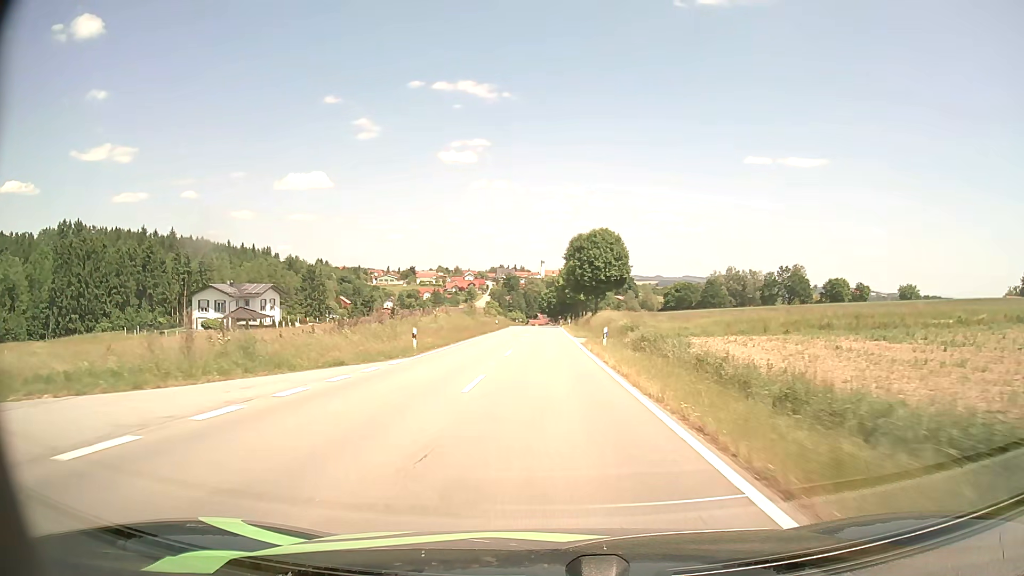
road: tertiary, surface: asphalt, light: Day
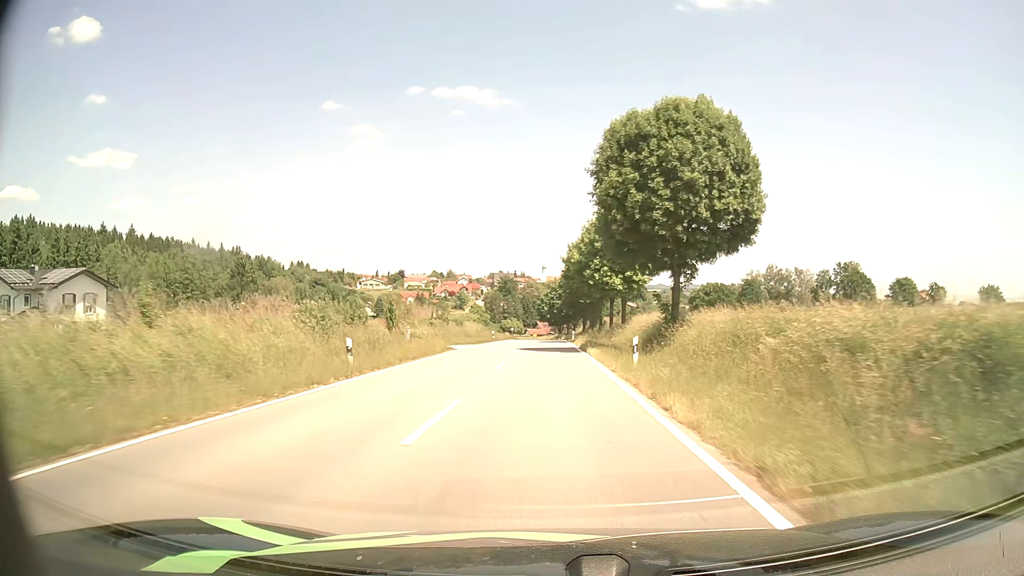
(+0.1, +54.5) m; 0°
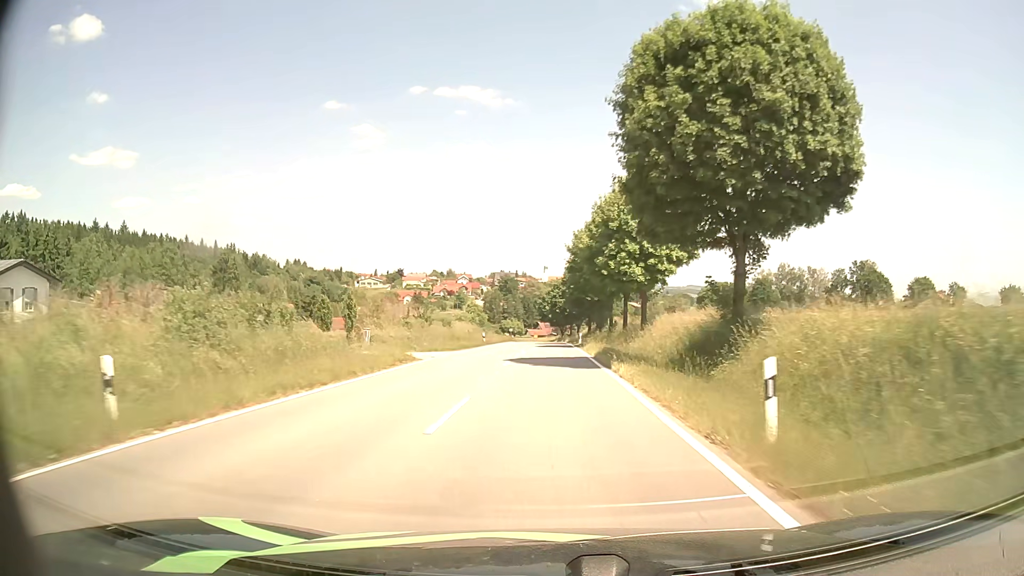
(0.0, +11.2) m; 0°
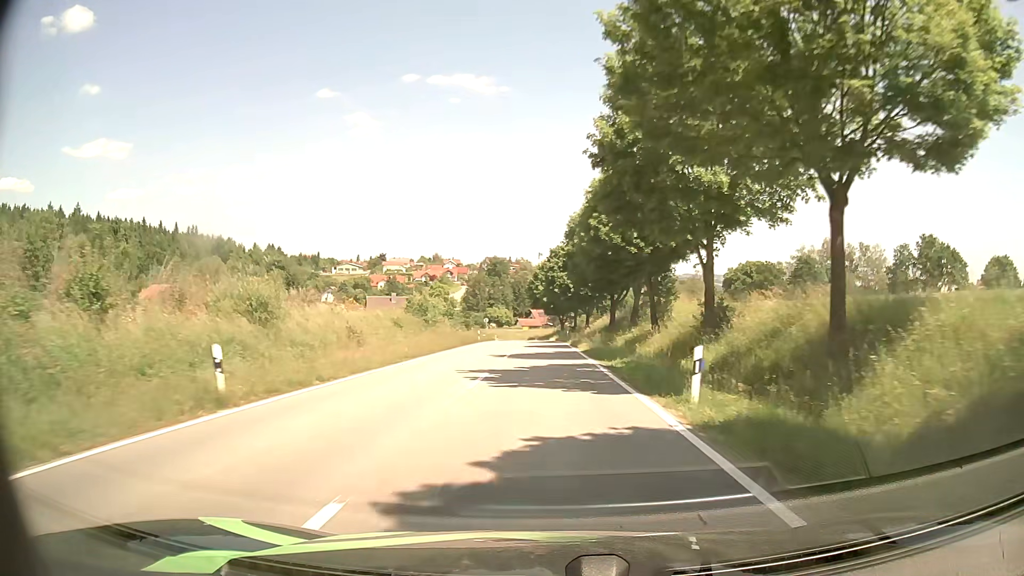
(+0.2, +44.5) m; 0°
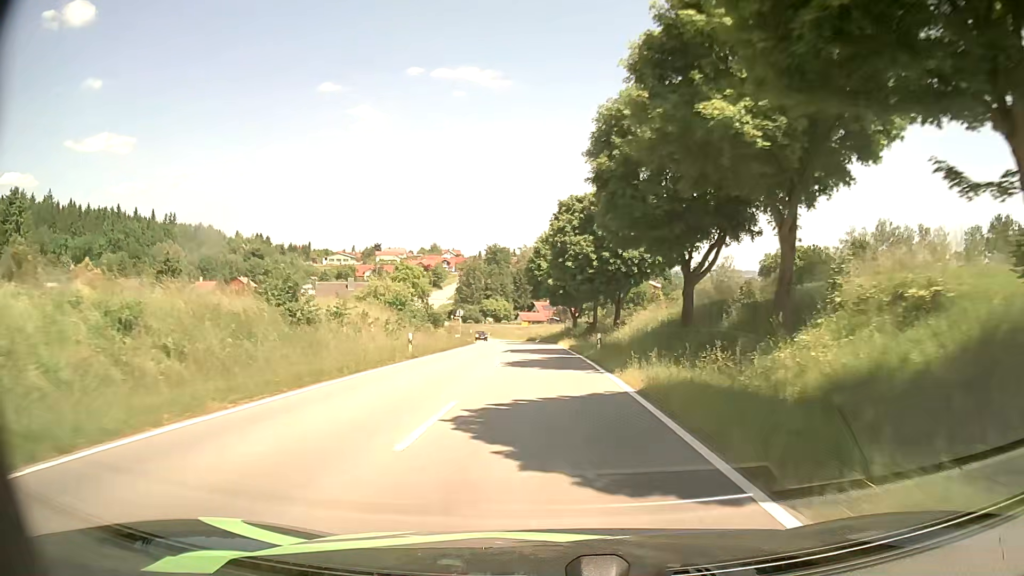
(+0.2, +31.2) m; 0°
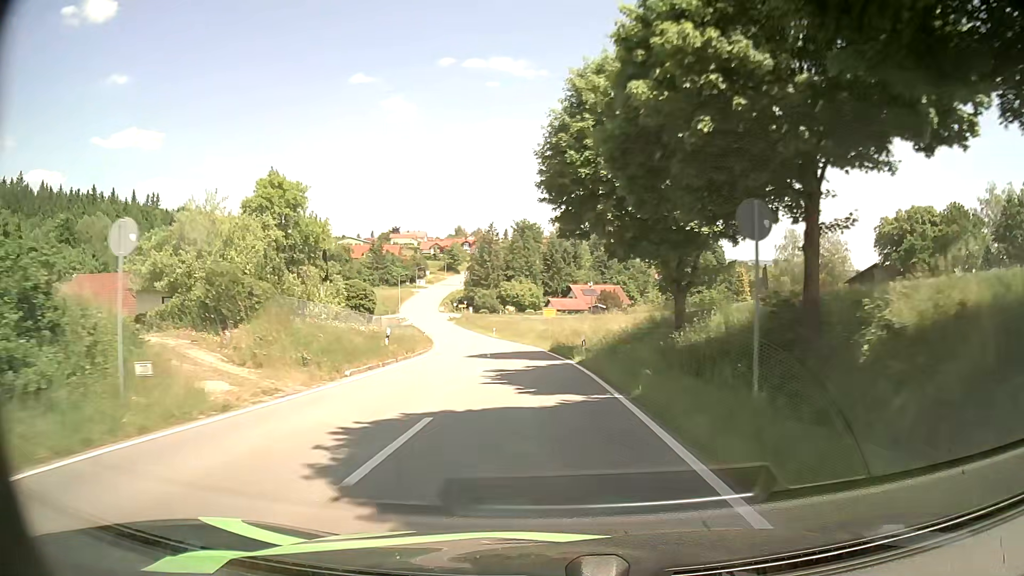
(-1.0, +50.2) m; -3°
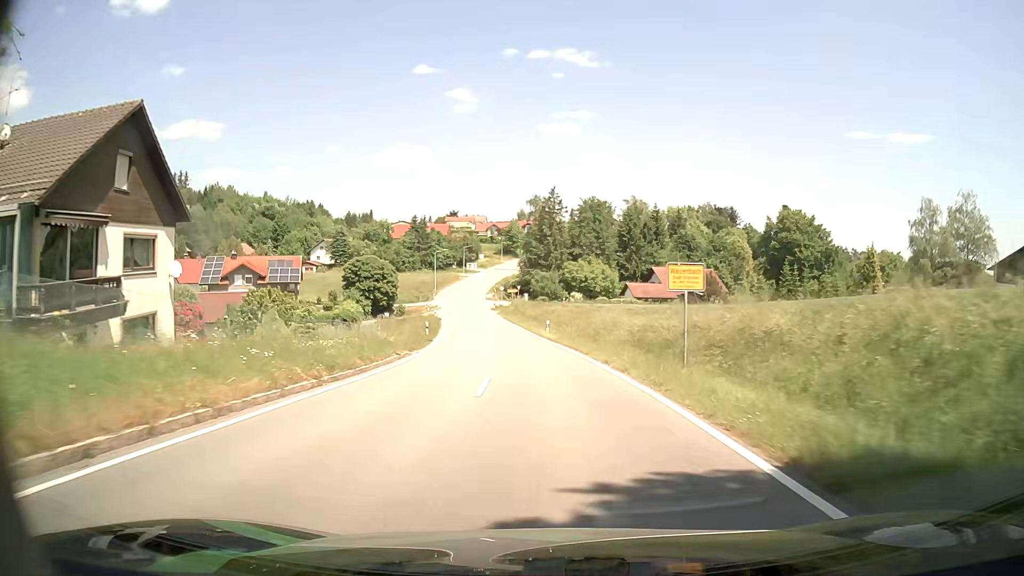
(-1.6, +31.4) m; -6°
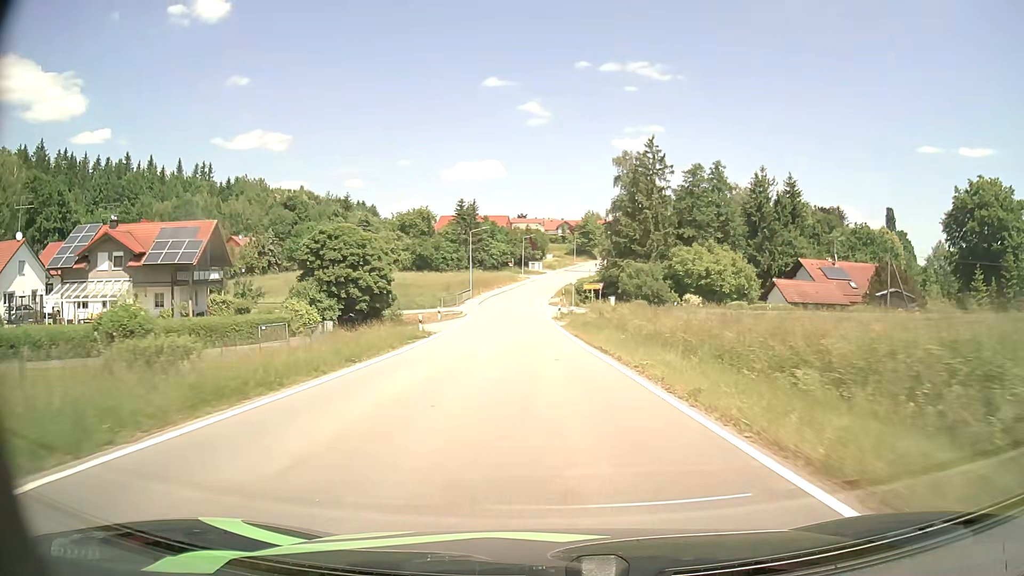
(-2.3, +40.9) m; -6°
(0, +10) (0, +20) (-1, +30) (-1, +40) (-2, +50) (-2, +60) (-2, +70) (-2, +80) (-1, +90) (0, +100) m
